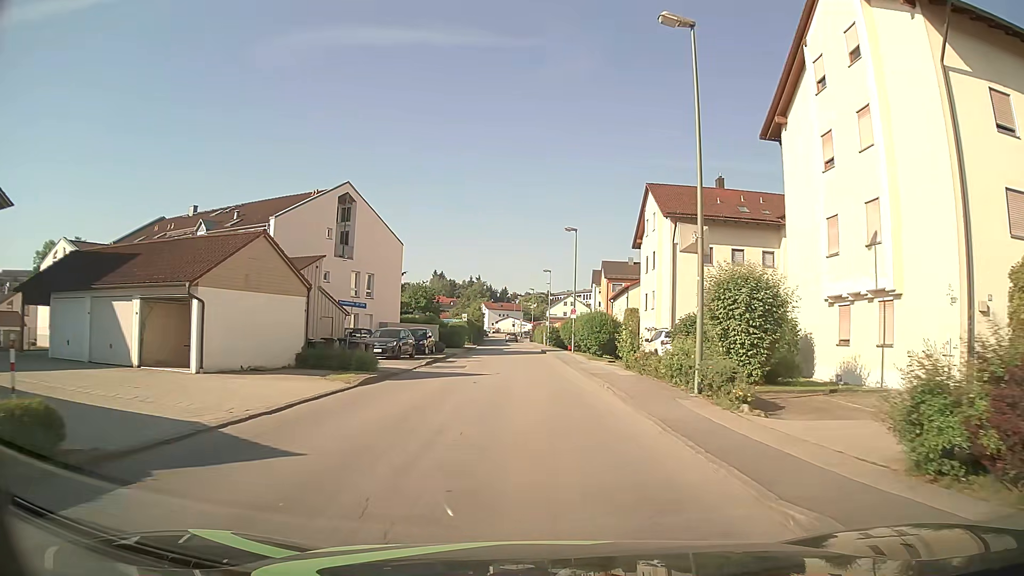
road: unclassified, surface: asphalt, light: Day
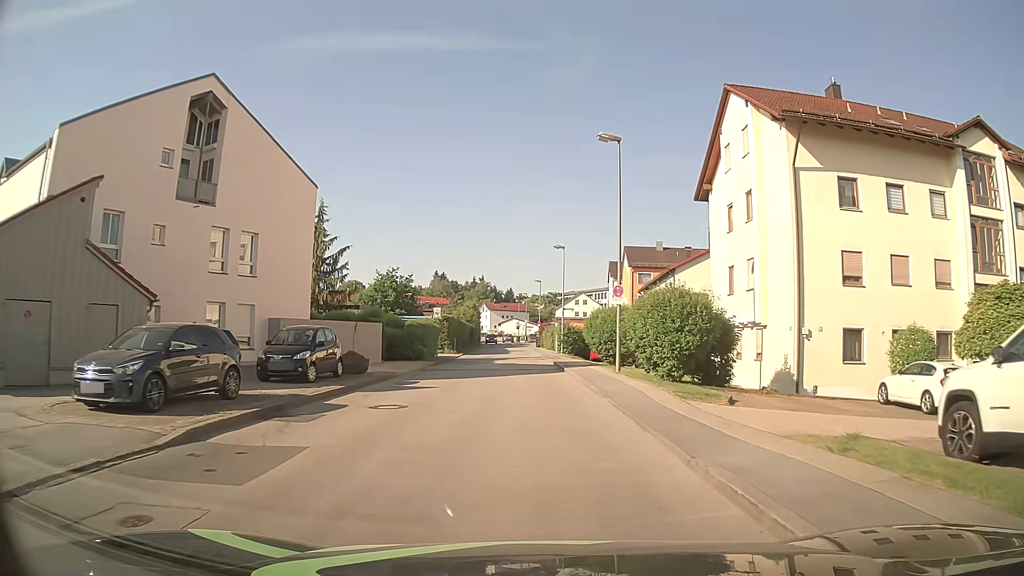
(-0.2, +21.2) m; -1°
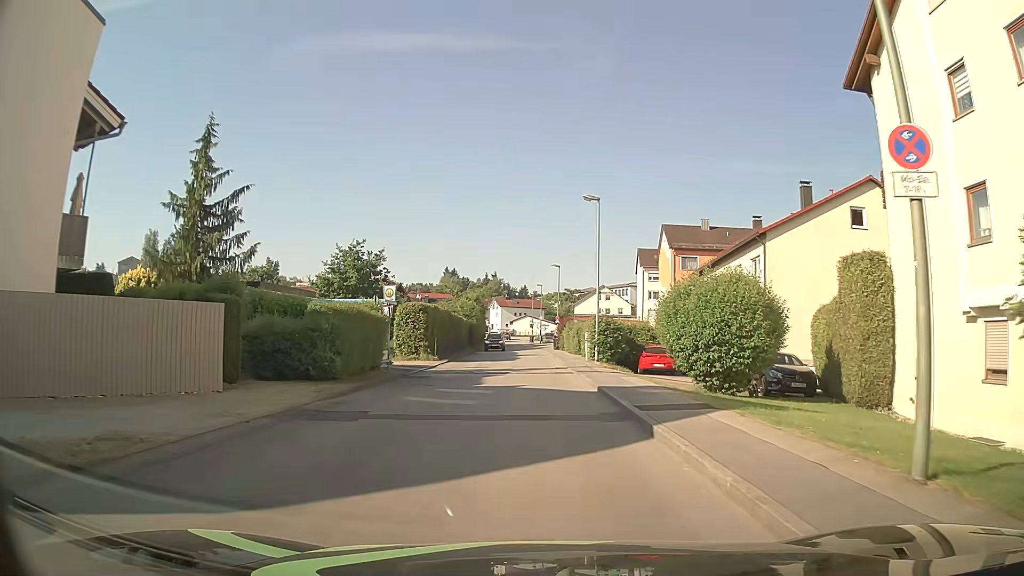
(-0.3, +17.6) m; -1°
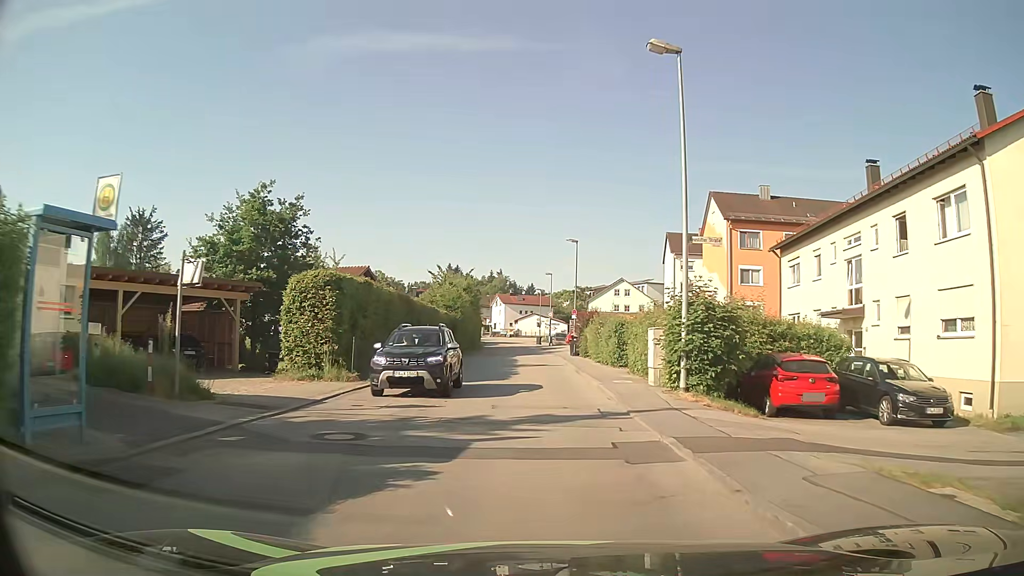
(-0.2, +17.8) m; -1°
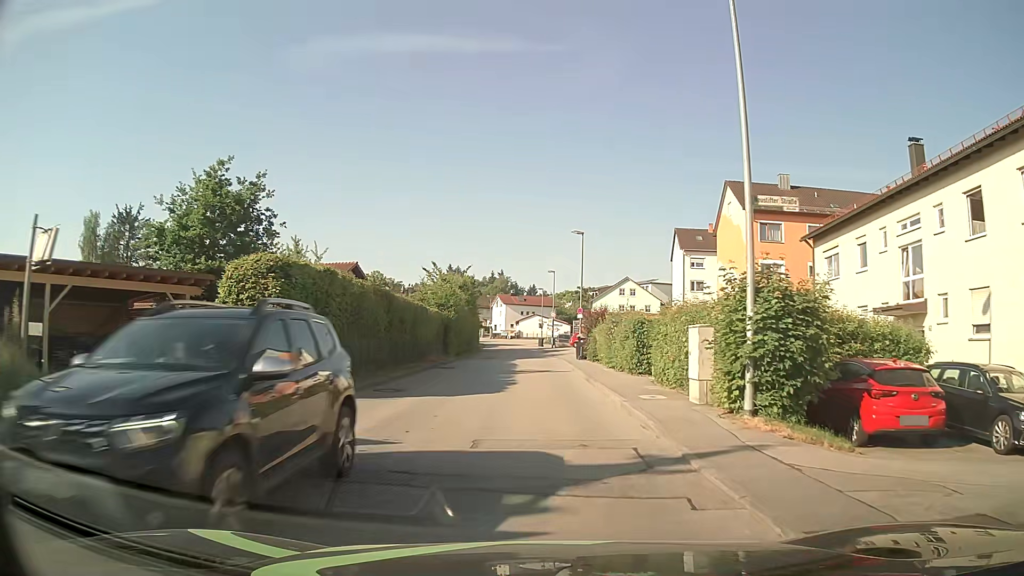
(0.0, +4.5) m; 0°
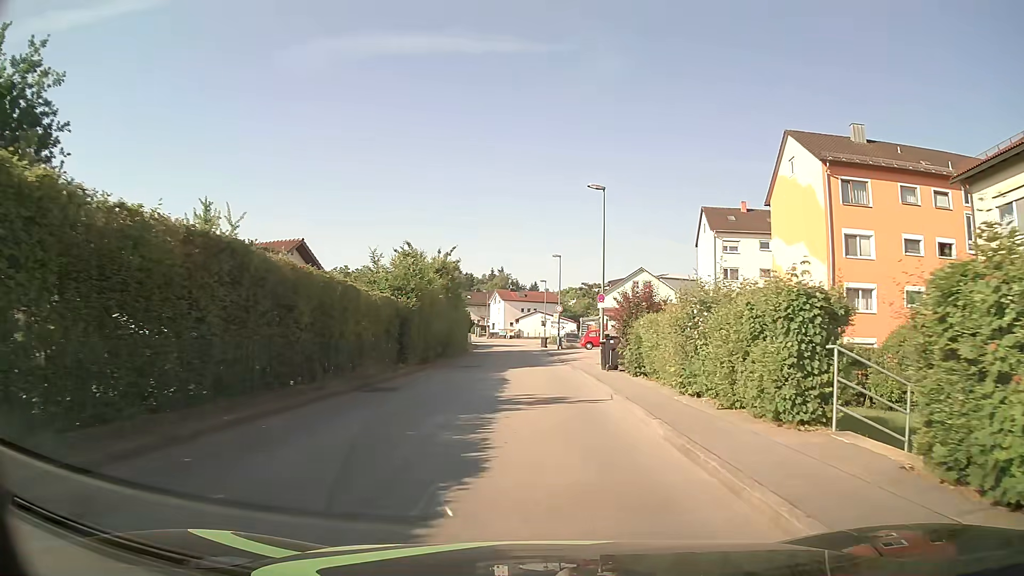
(-0.1, +13.4) m; -1°
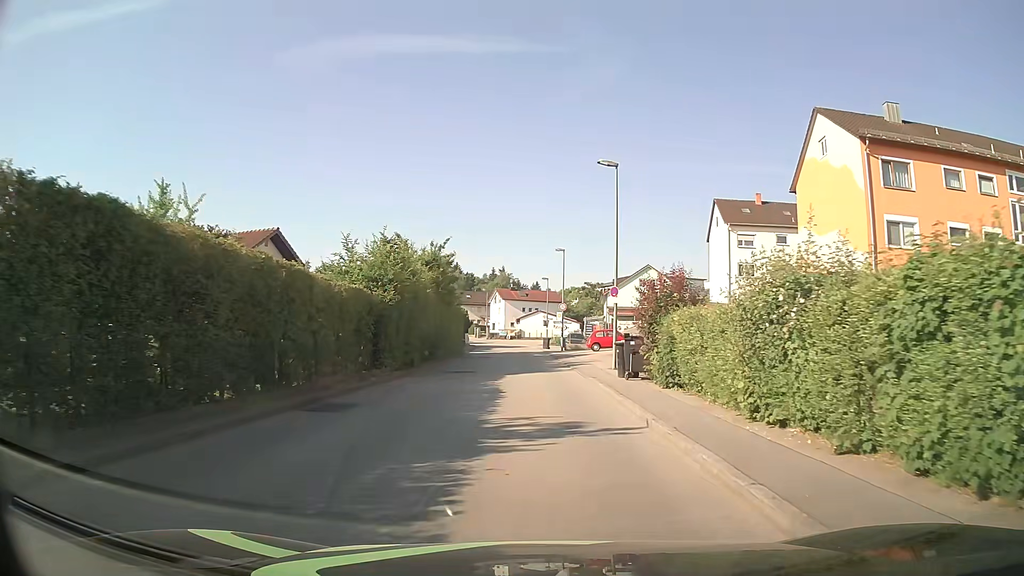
(0.0, +4.5) m; 0°
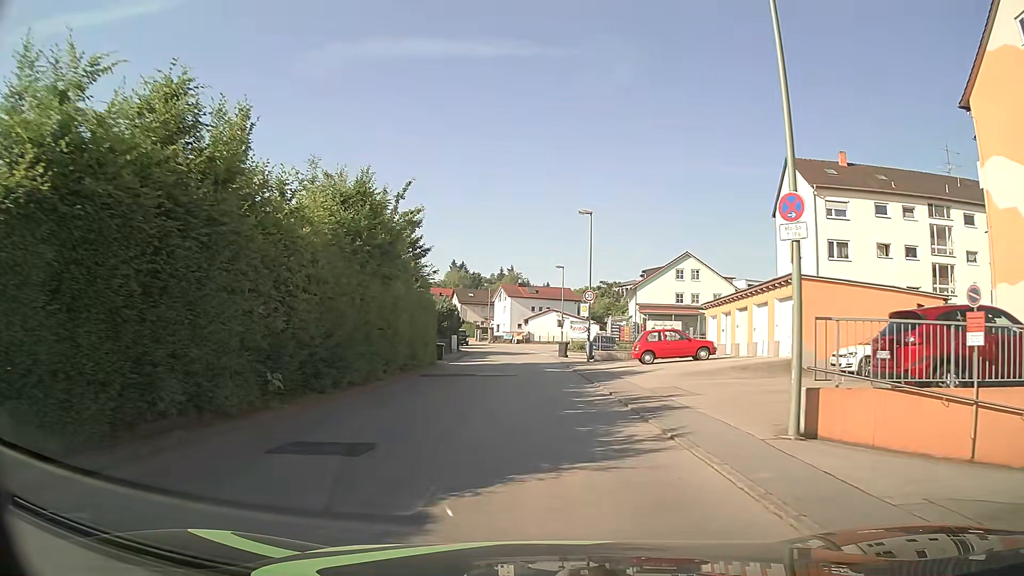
(-0.2, +17.8) m; -1°
(0, +10) (0, +20) (0, +30) (0, +40) (0, +50) (-1, +60) (-2, +70) (-5, +80) (-7, +89) (-11, +99) m
